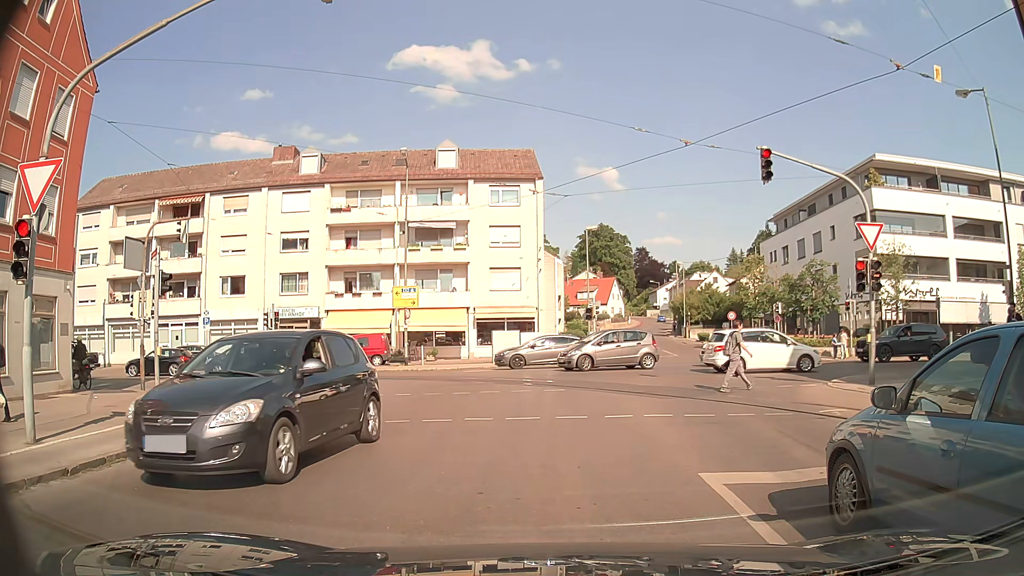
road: tertiary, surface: asphalt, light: Day
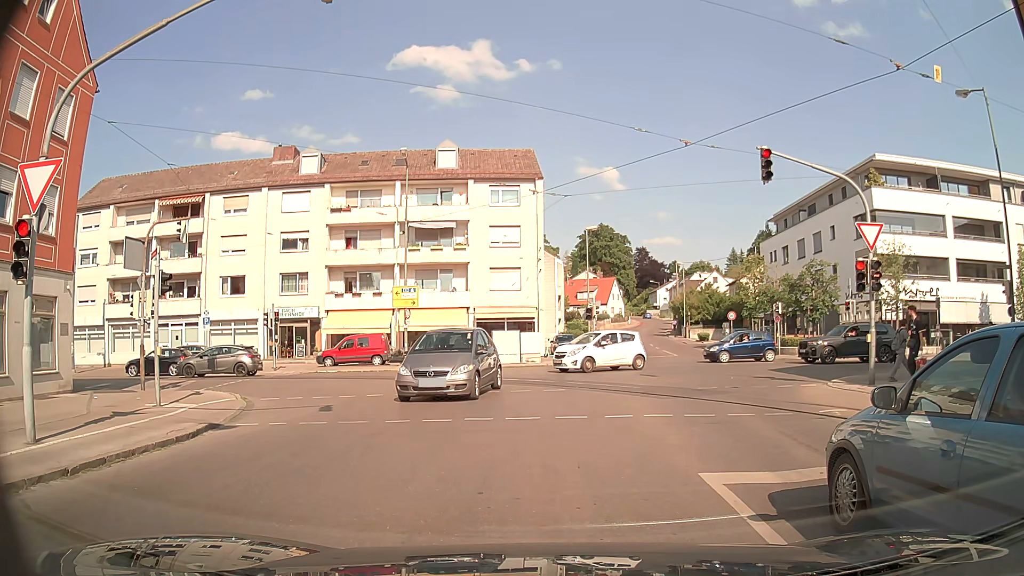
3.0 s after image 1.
(0.0, 0.0) m; 0°
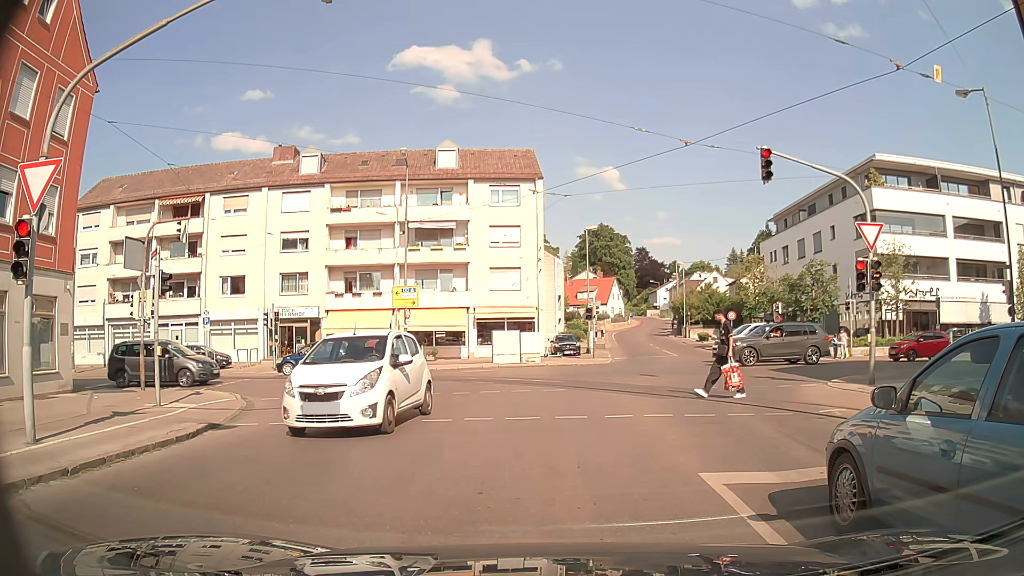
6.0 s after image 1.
(0.0, 0.0) m; 0°
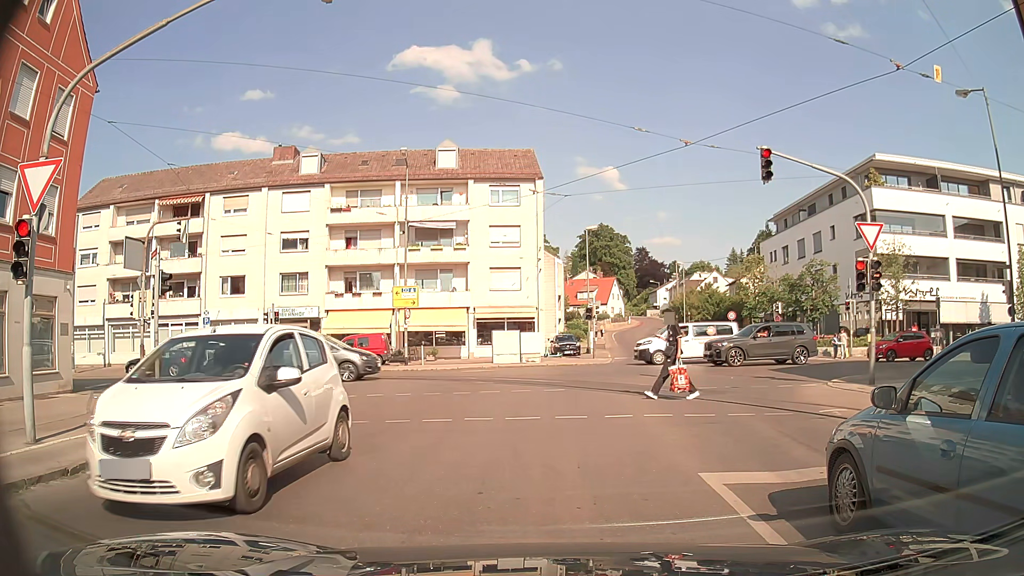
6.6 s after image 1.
(0.0, 0.0) m; 0°
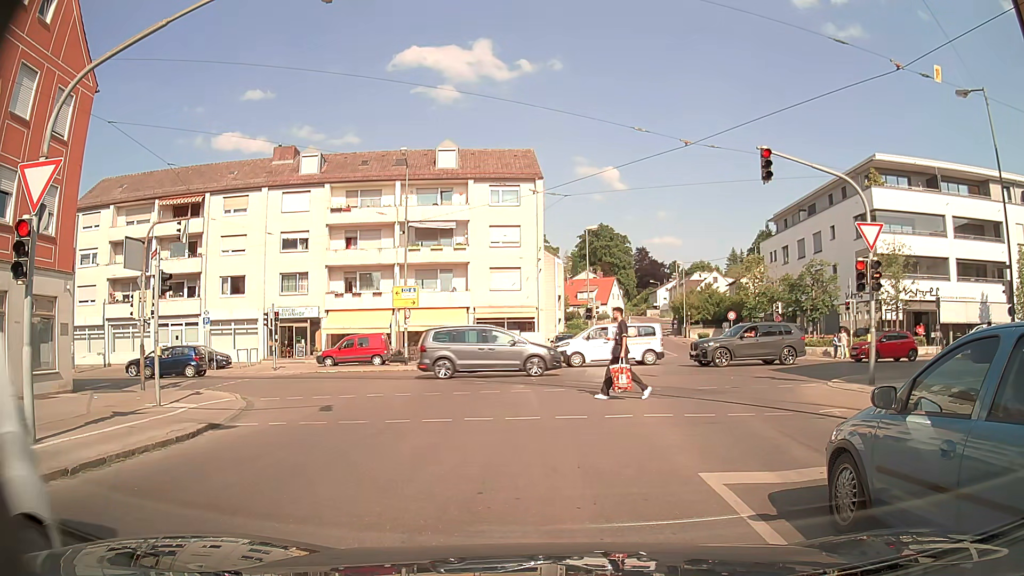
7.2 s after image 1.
(0.0, 0.0) m; 0°
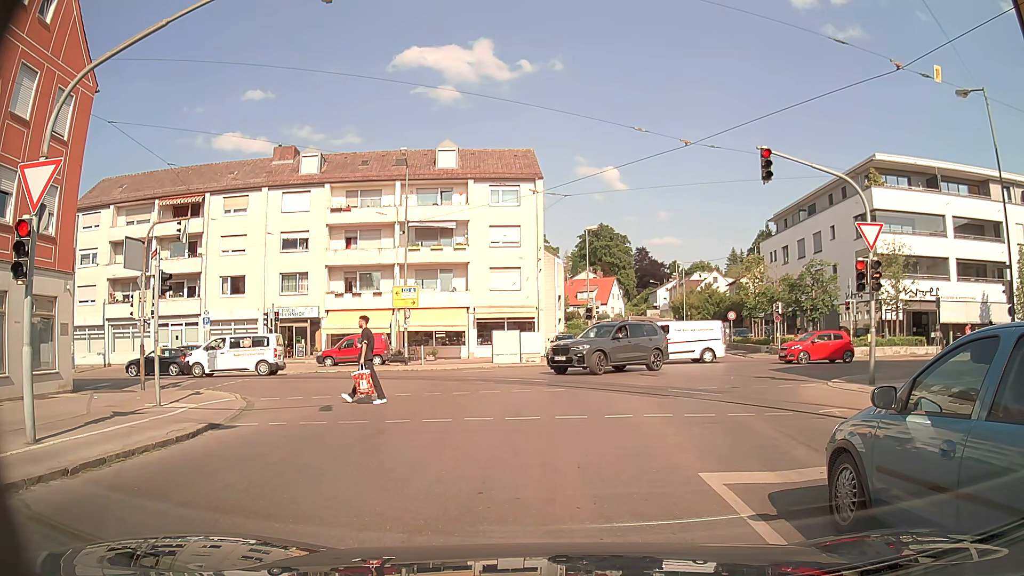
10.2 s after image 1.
(0.0, 0.0) m; 0°
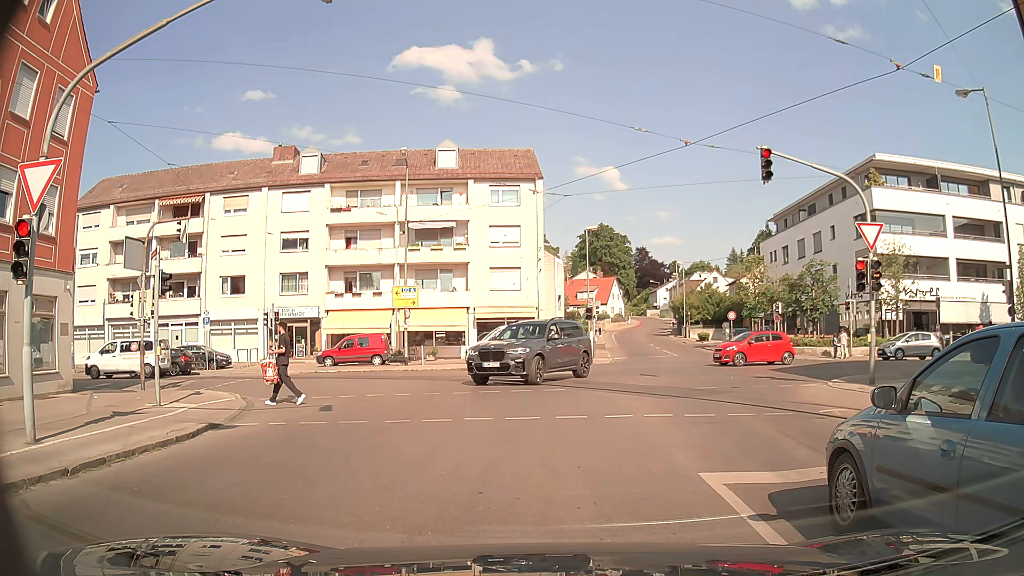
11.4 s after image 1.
(0.0, 0.0) m; 0°
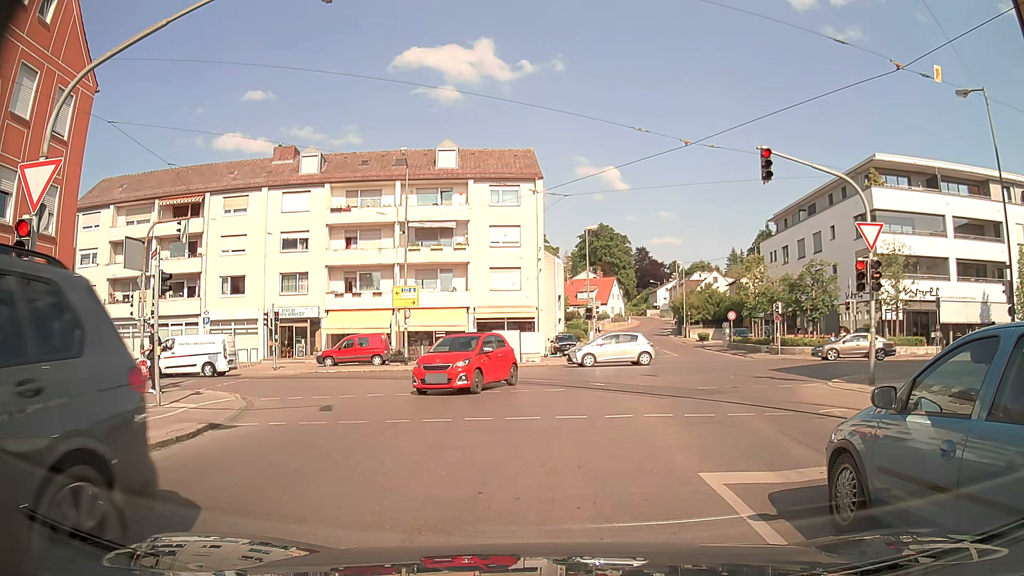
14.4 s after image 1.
(0.0, 0.0) m; 0°
(0, +10) (0, +20) (-6, +28) (-15, +30) (-25, +30) (-35, +29) (-45, +27) (-55, +25) (-65, +23) (-74, +21) m
